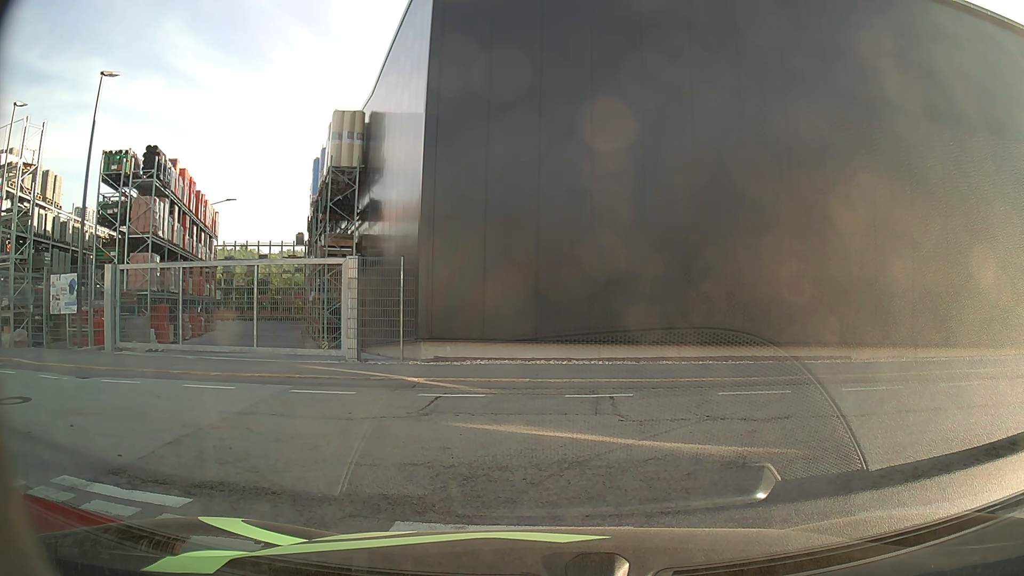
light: Day
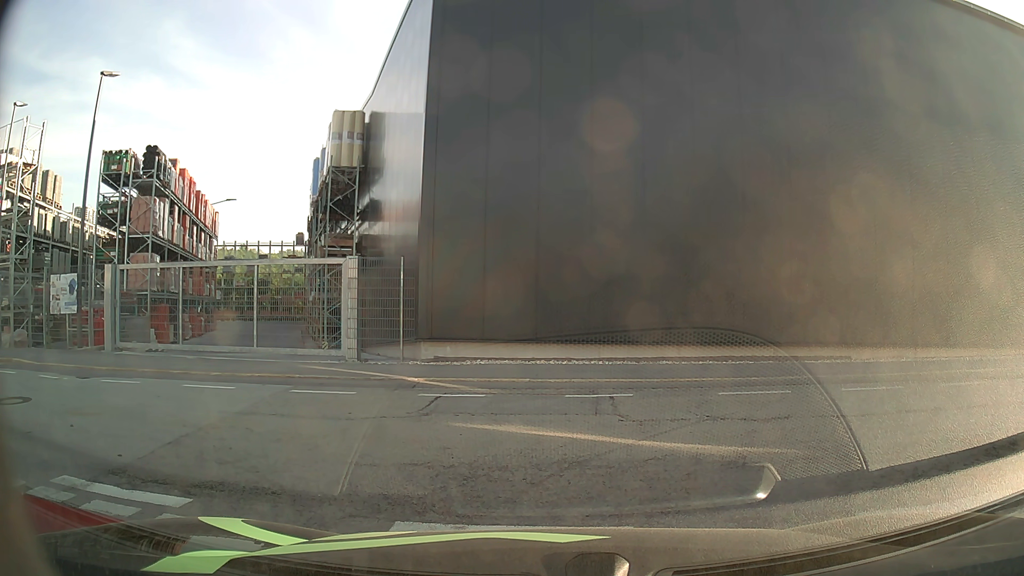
(0.0, 0.0) m; 0°
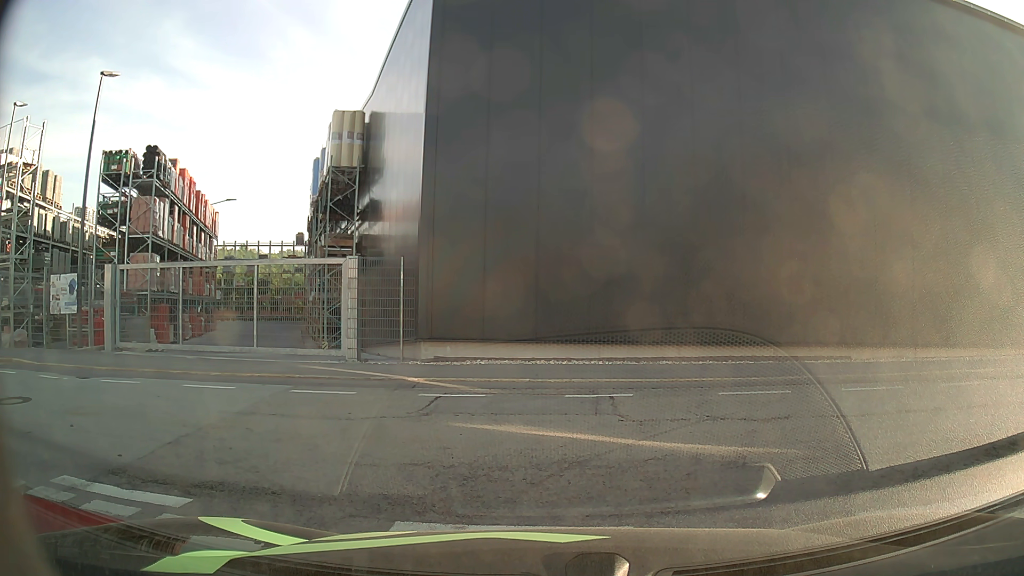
(0.0, 0.0) m; 0°
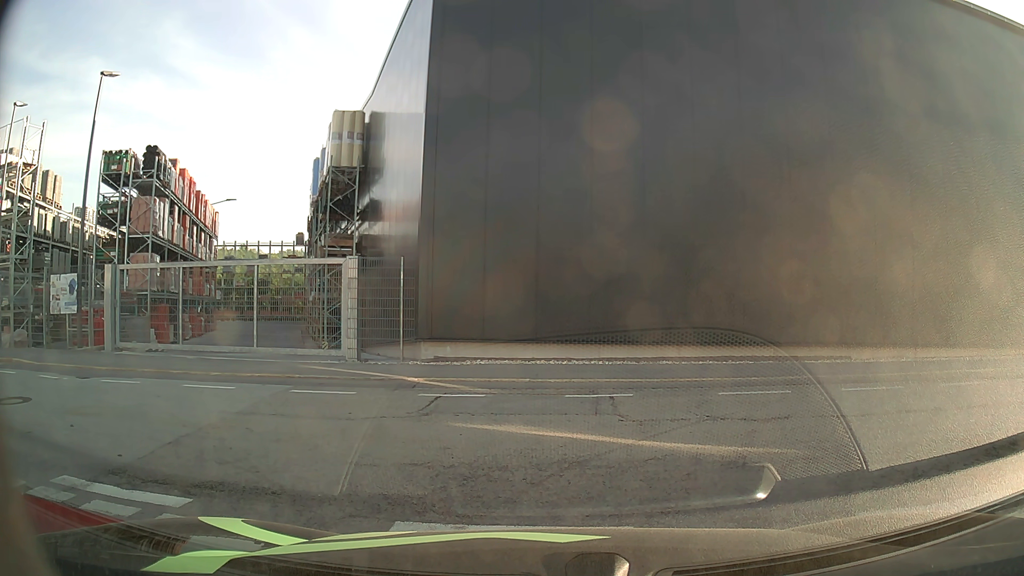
(0.0, 0.0) m; 0°
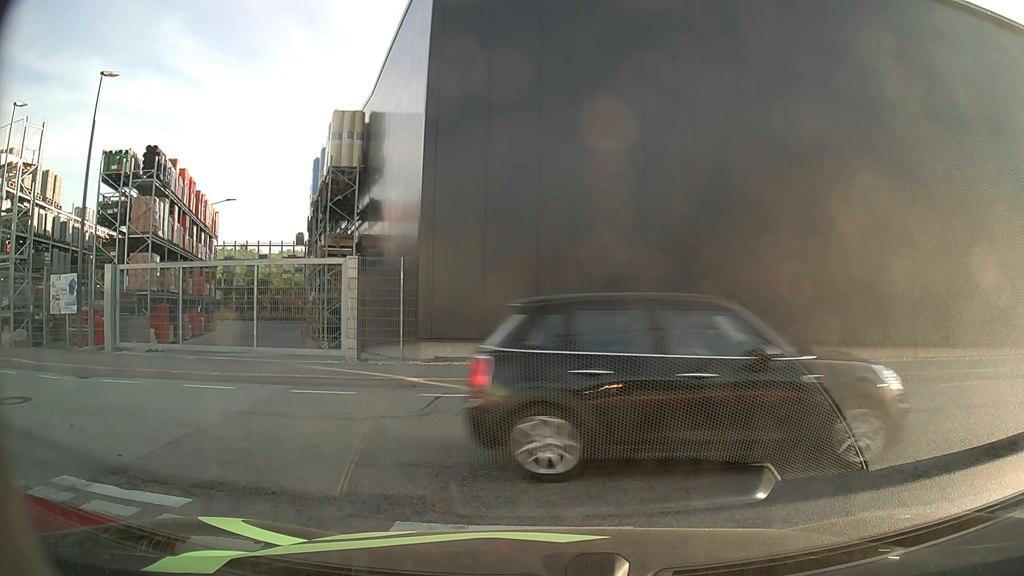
(0.0, 0.0) m; 0°
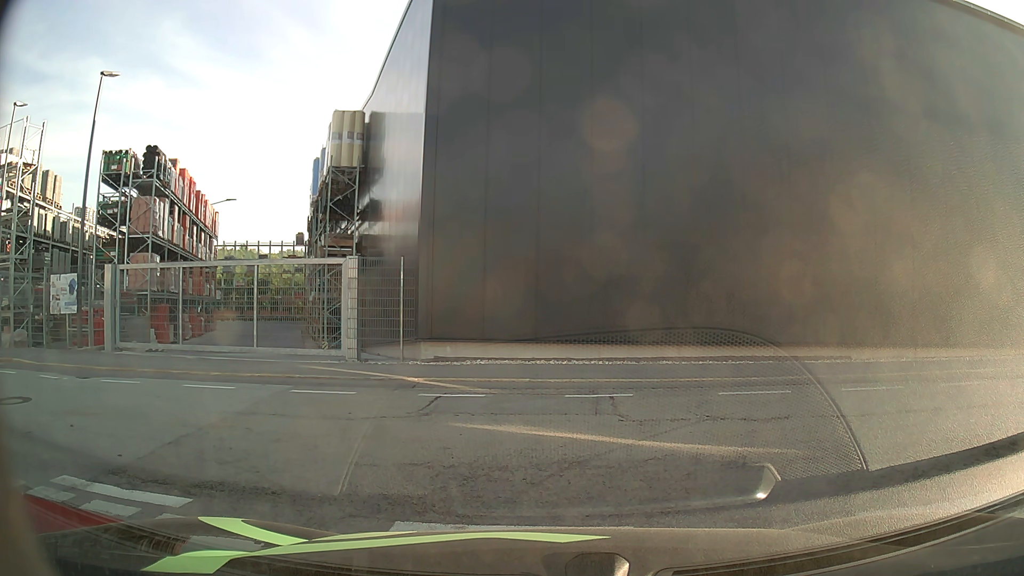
(0.0, 0.0) m; 0°
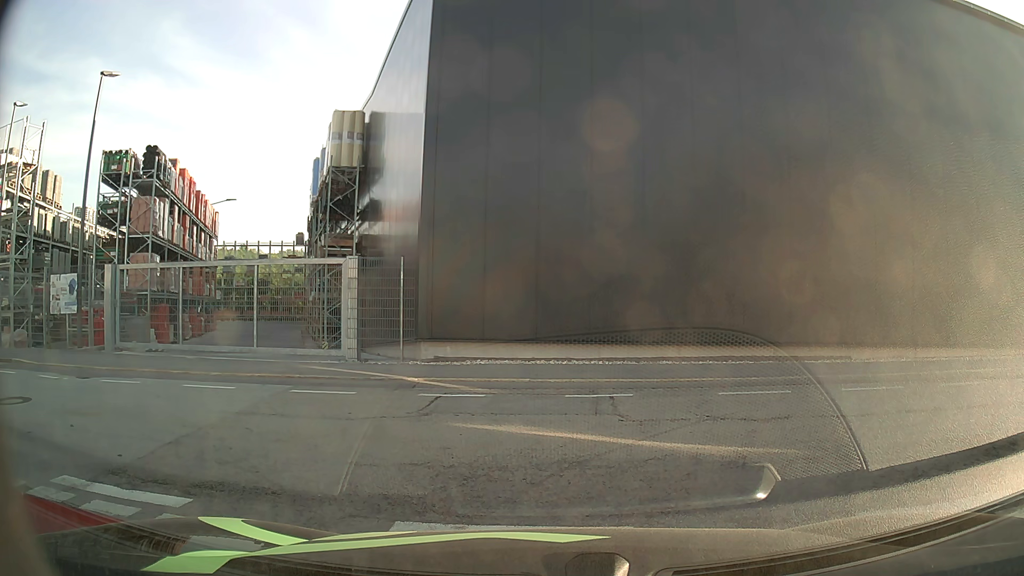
(0.0, 0.0) m; 0°
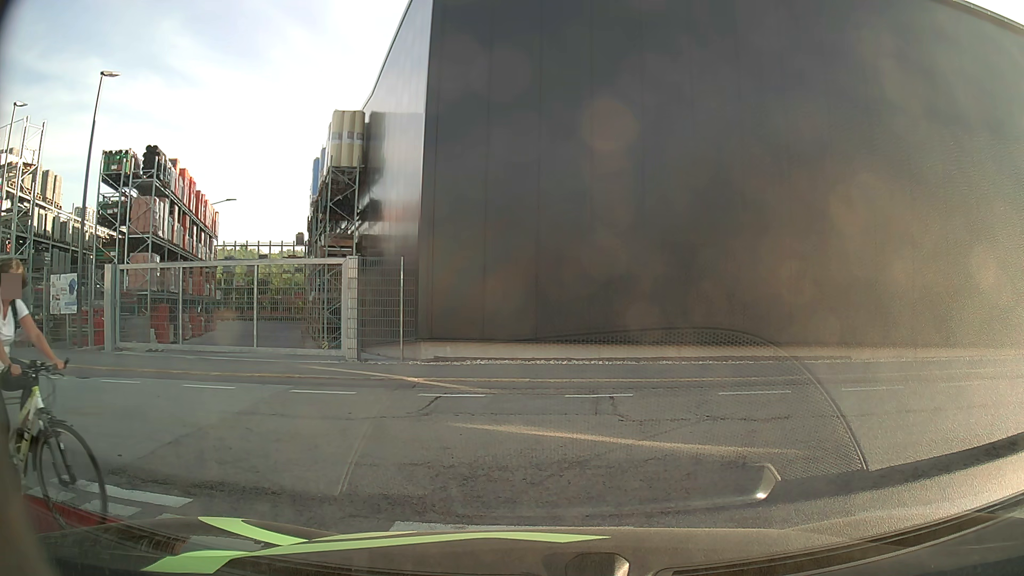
(0.0, 0.0) m; 0°
(+7, +5) (+17, +3) (+27, 0) (+36, -2) (+46, -3) (+56, -4) (+66, -4) (+76, -3) (+86, -2) (+96, -1) m
